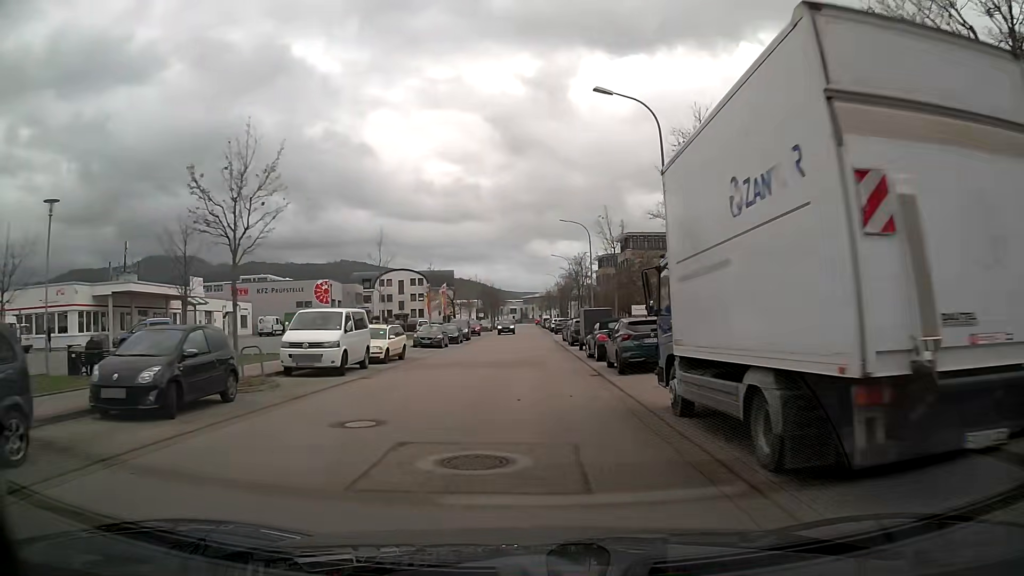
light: Day
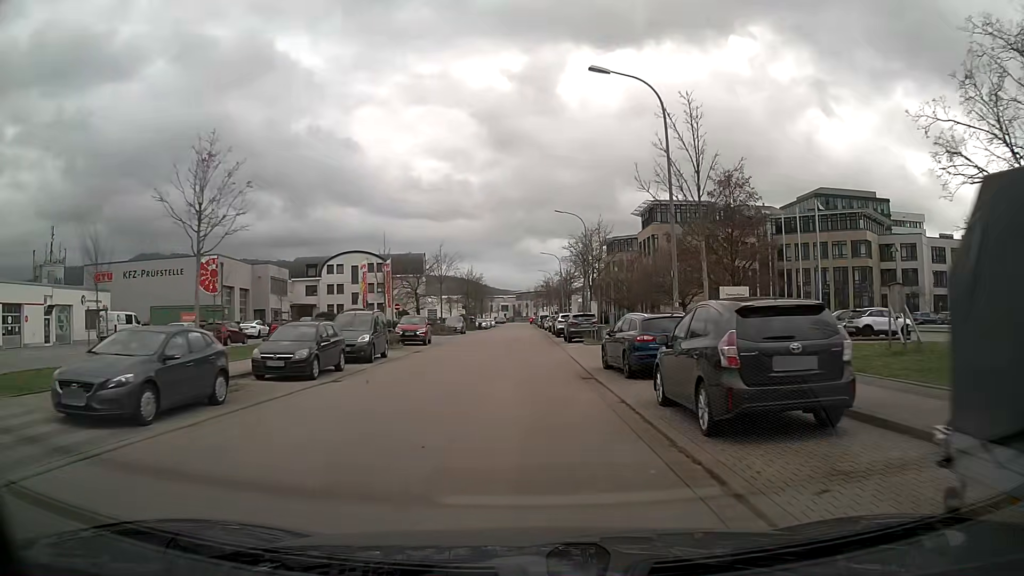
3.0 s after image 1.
(+0.3, +31.8) m; +1°
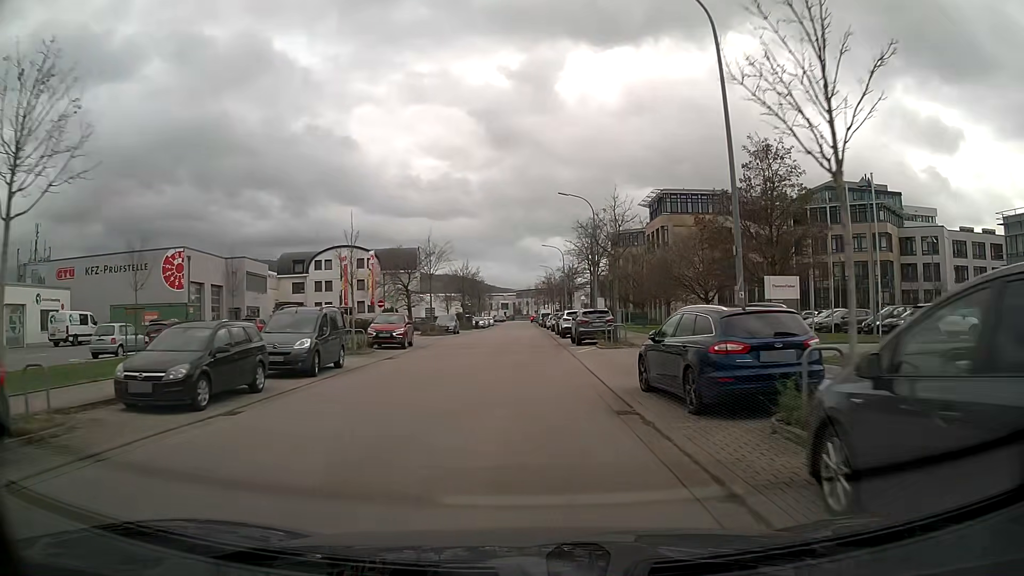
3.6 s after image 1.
(0.0, +6.4) m; 0°
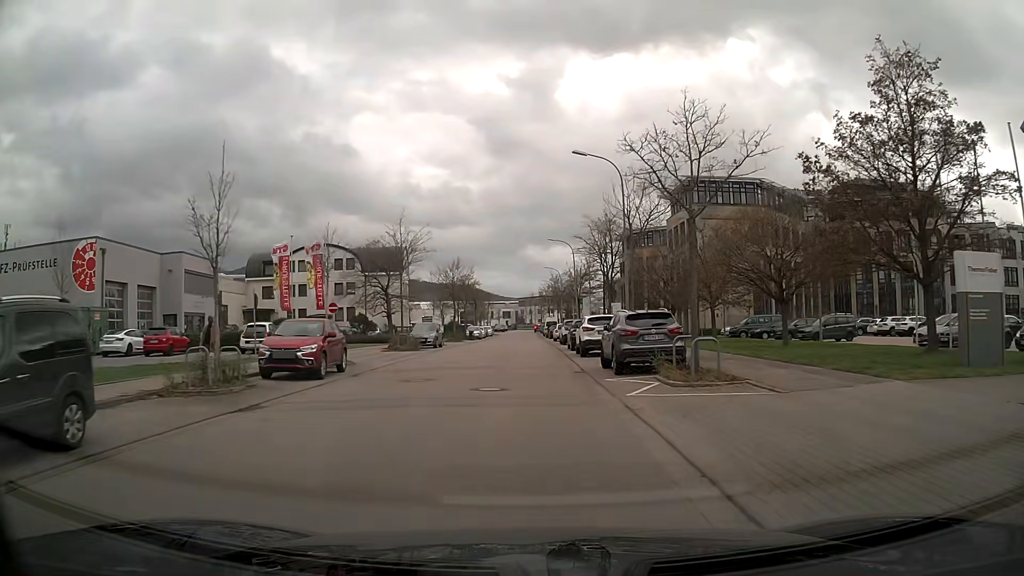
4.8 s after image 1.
(-0.1, +12.8) m; -1°
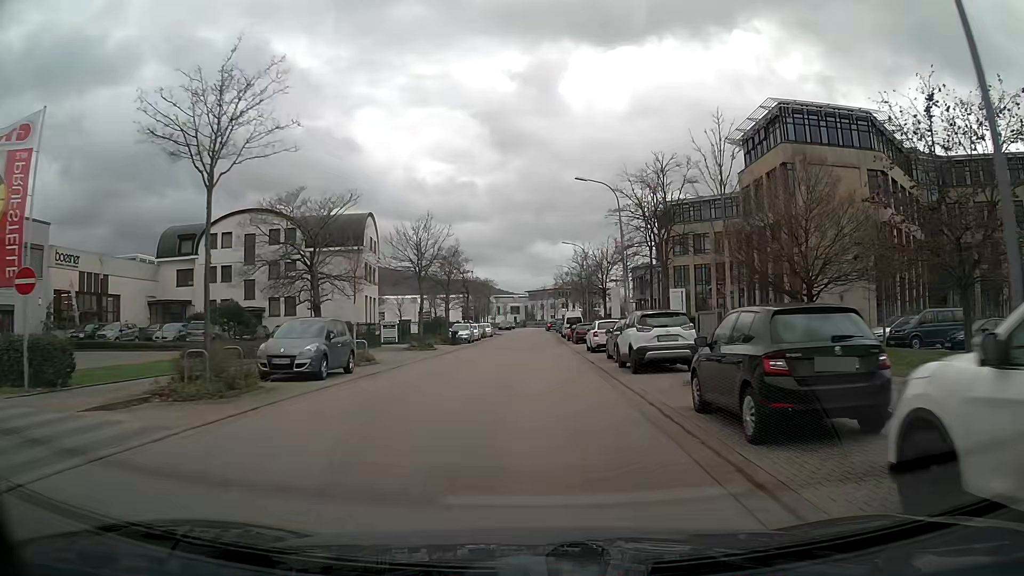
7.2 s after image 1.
(-0.2, +25.3) m; -1°
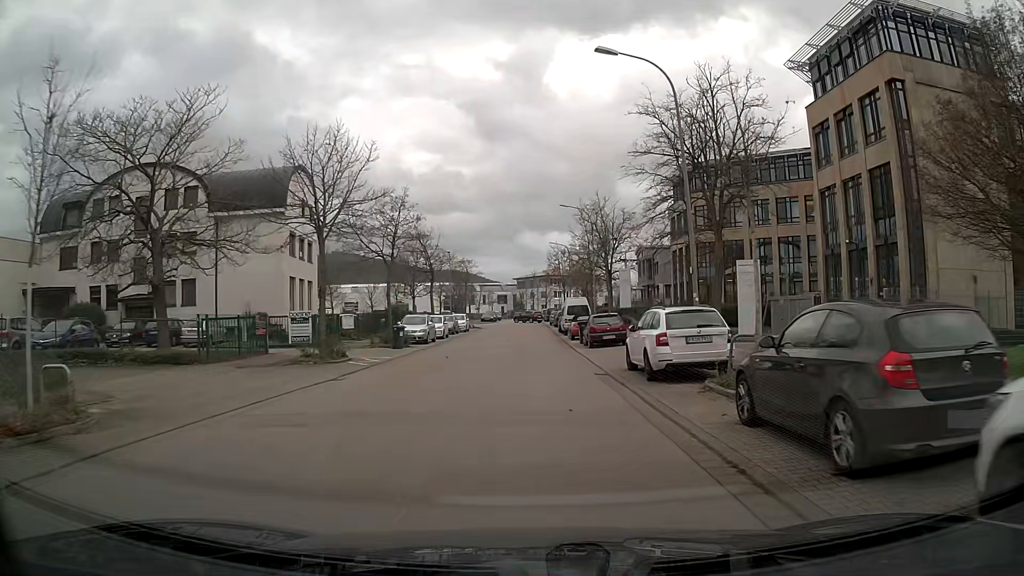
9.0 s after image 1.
(+0.2, +17.0) m; +1°
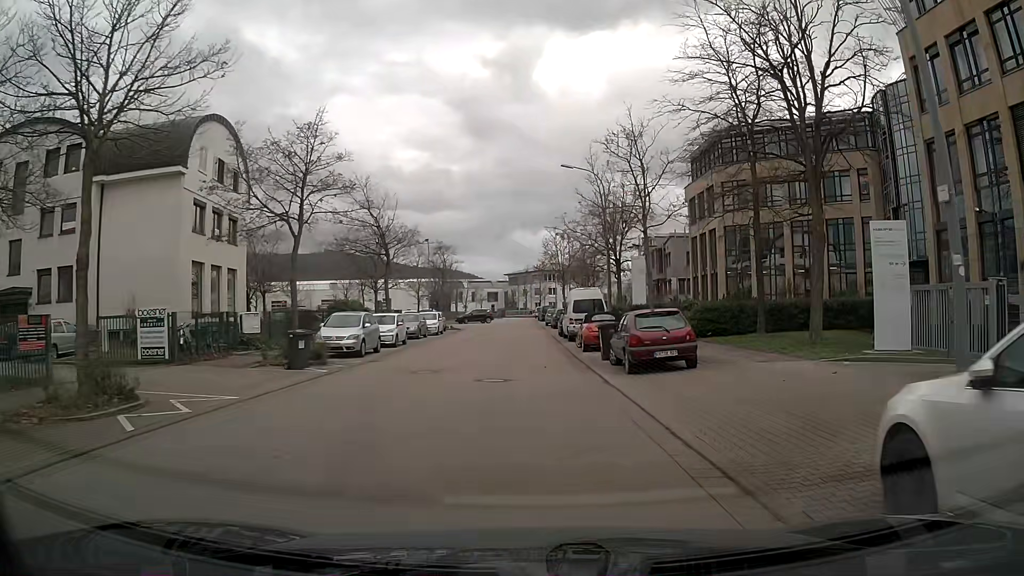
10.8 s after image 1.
(0.0, +12.4) m; 0°
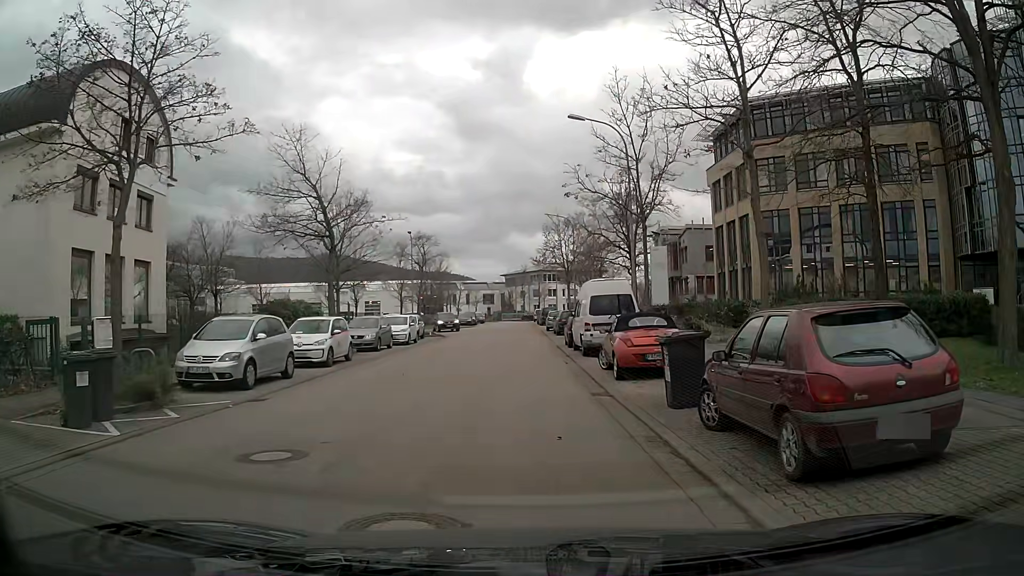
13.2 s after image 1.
(0.0, +9.3) m; 0°
(0, +10) (-1, +20) (0, +30) (-1, +40) (-1, +50) (-1, +60) (-8, +63) (-8, +54) (-5, +44) (-5, +34) m
